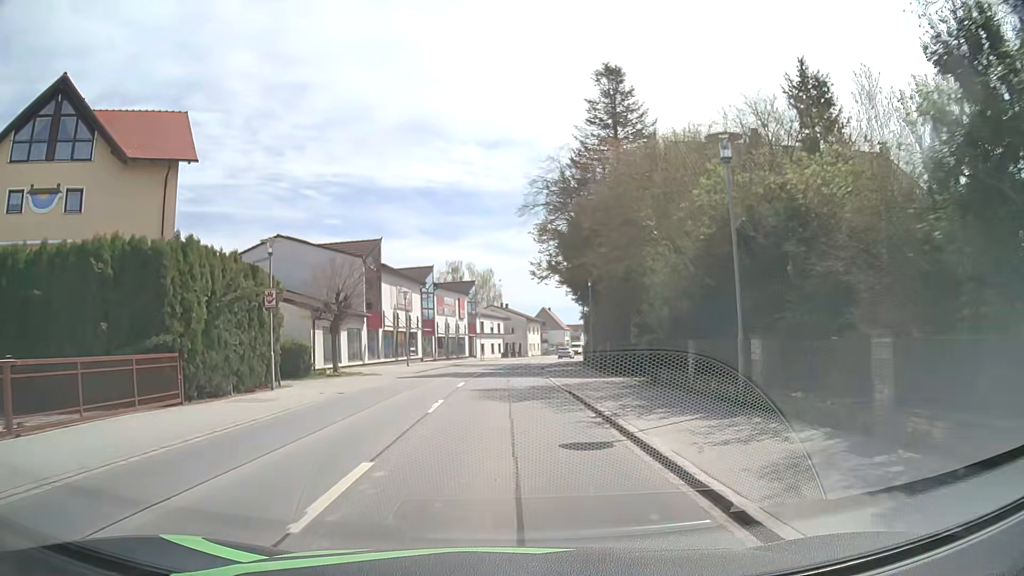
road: primary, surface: asphalt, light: Day
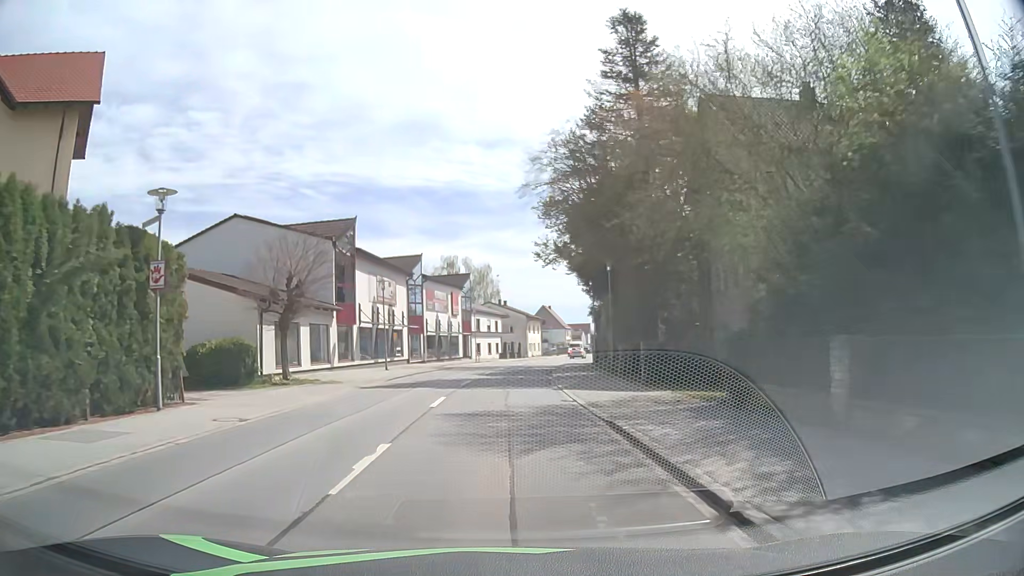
(0.0, +7.6) m; 0°
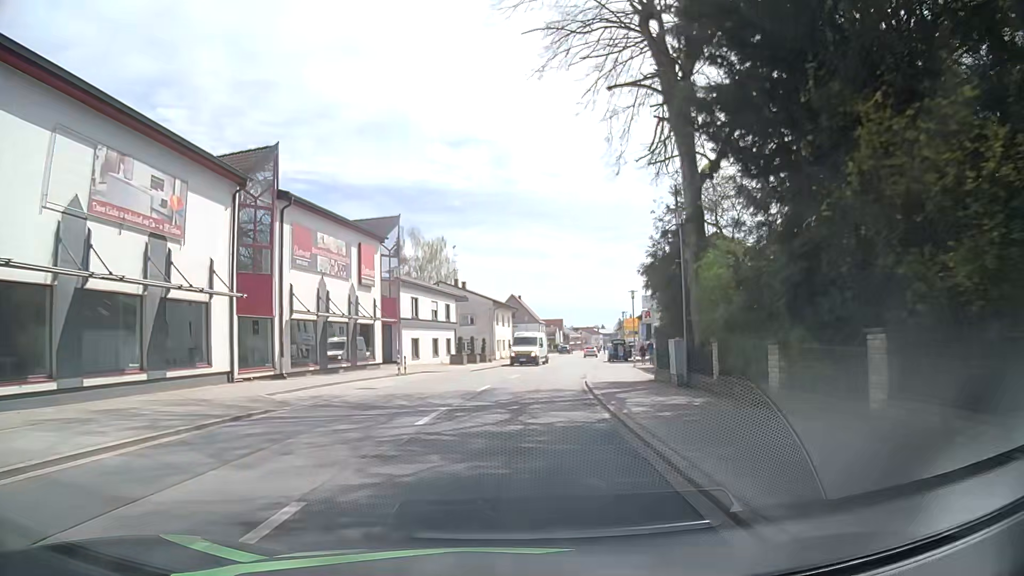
(+0.3, +30.8) m; +3°
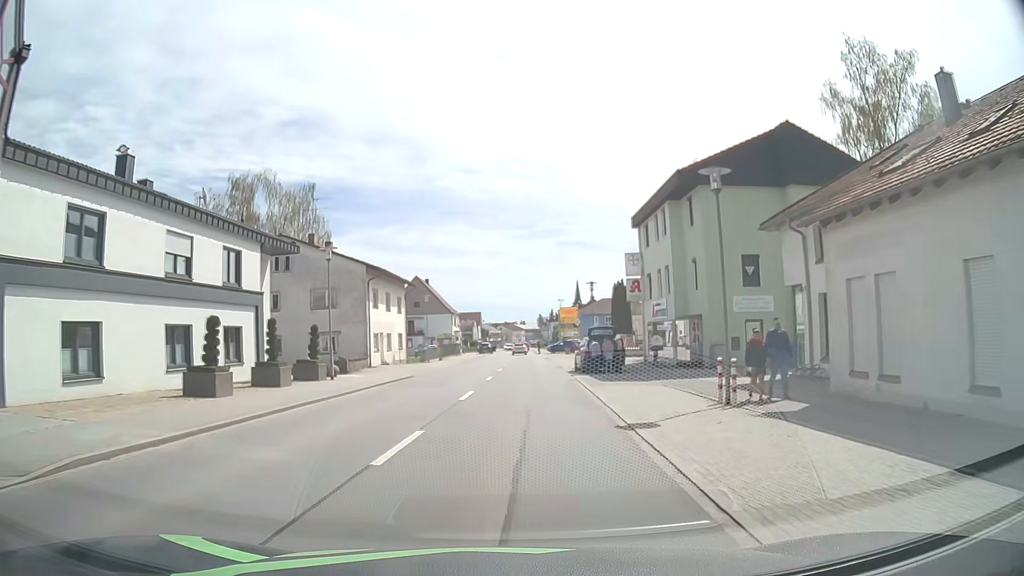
(+2.2, +30.8) m; +7°
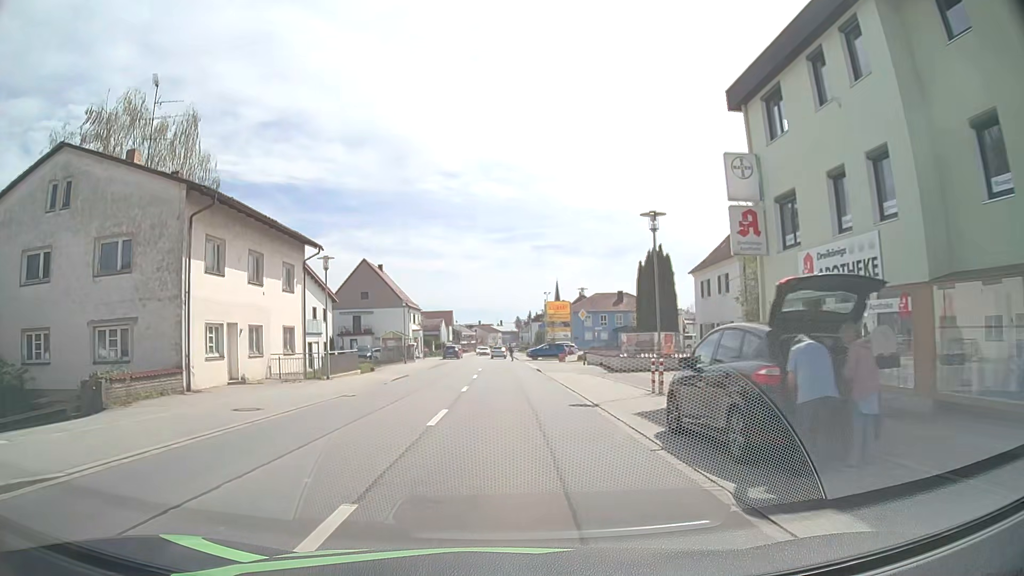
(+0.6, +22.8) m; +2°
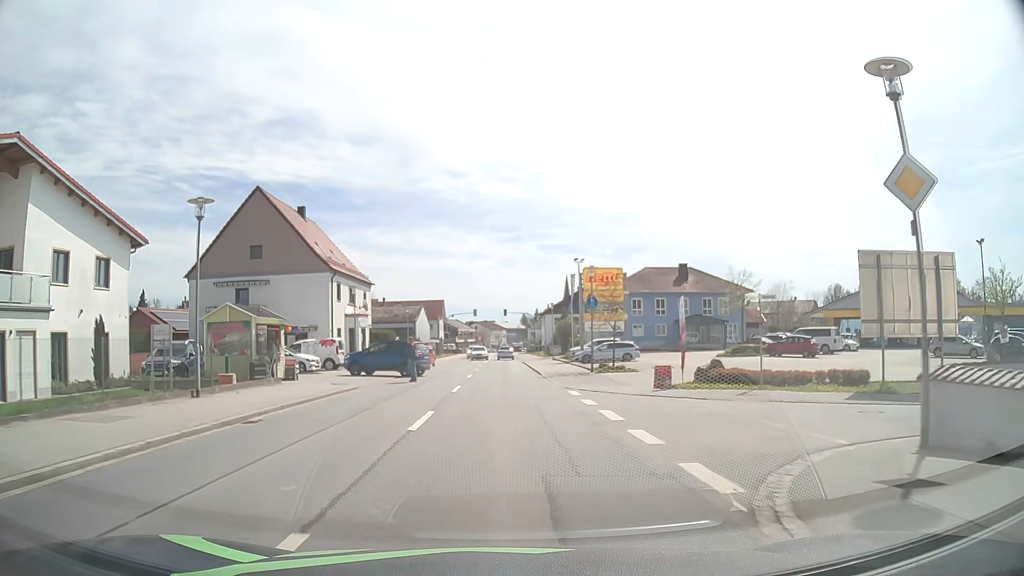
(+0.2, +37.1) m; 0°
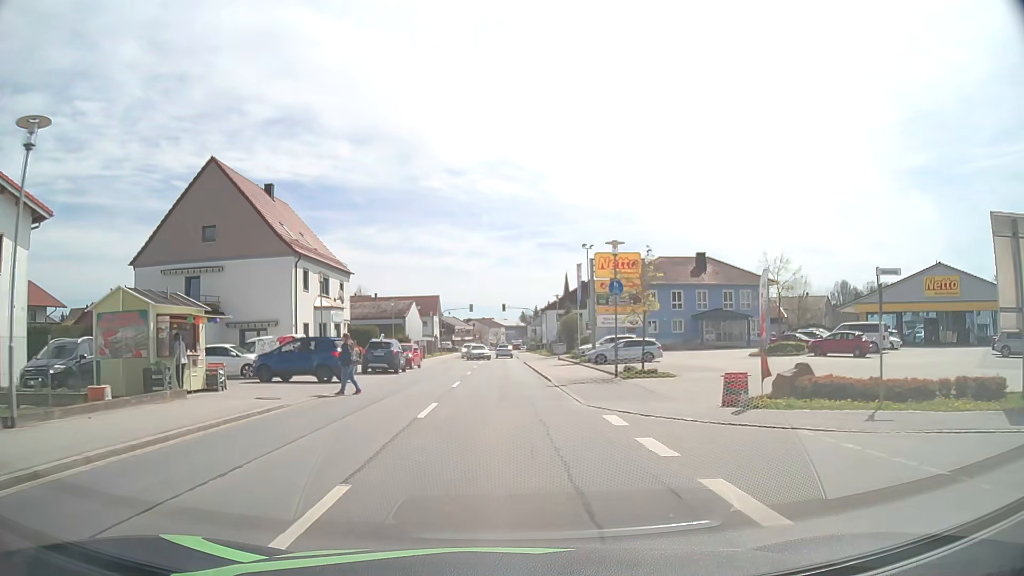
(0.0, +7.4) m; 0°
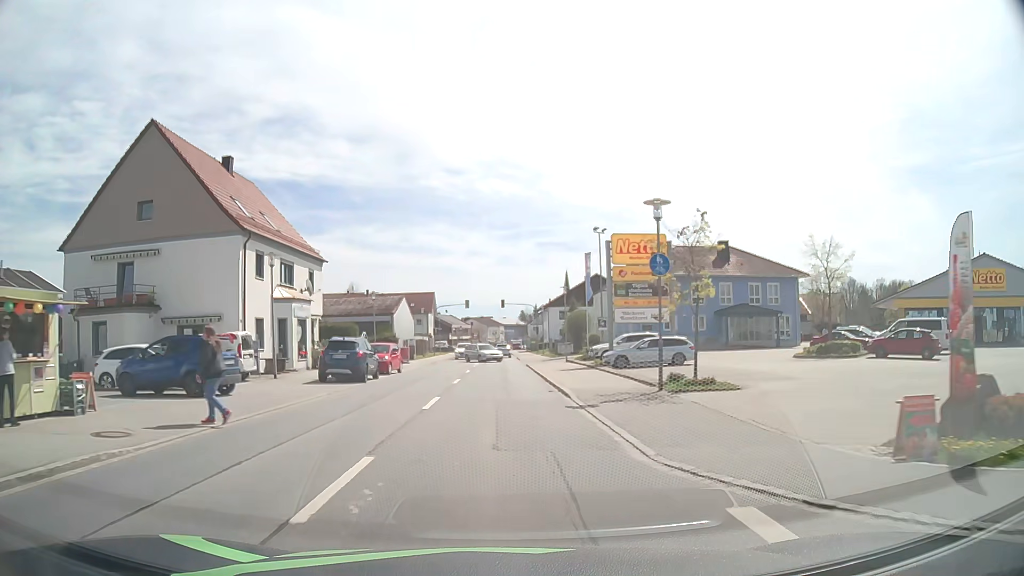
(0.0, +7.3) m; 0°
(0, +10) (0, +20) (0, +30) (0, +40) (0, +50) (0, +60) (0, +70) (-1, +80) (-1, +90) (-1, +100) m
